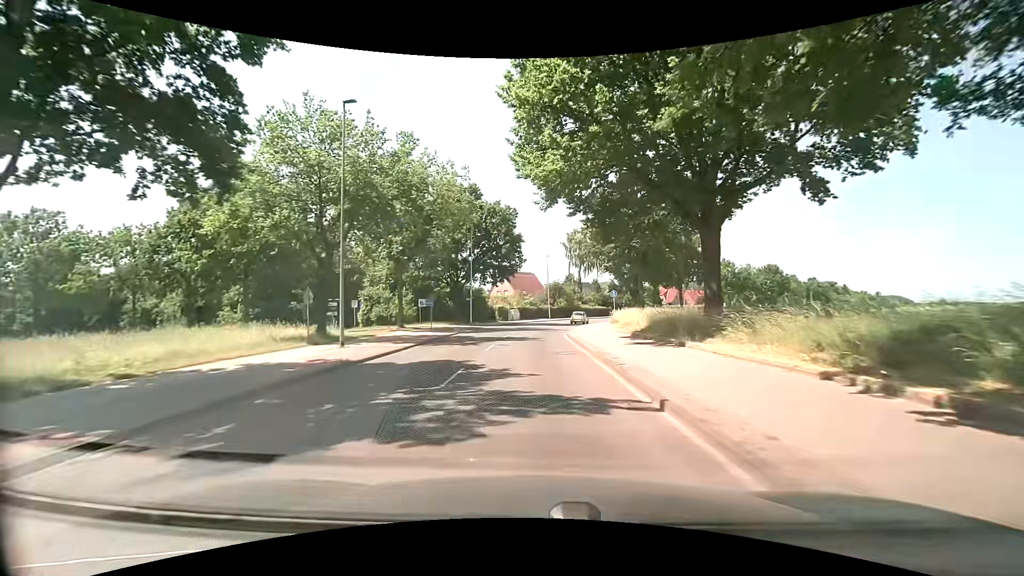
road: secondary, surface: asphalt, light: Day
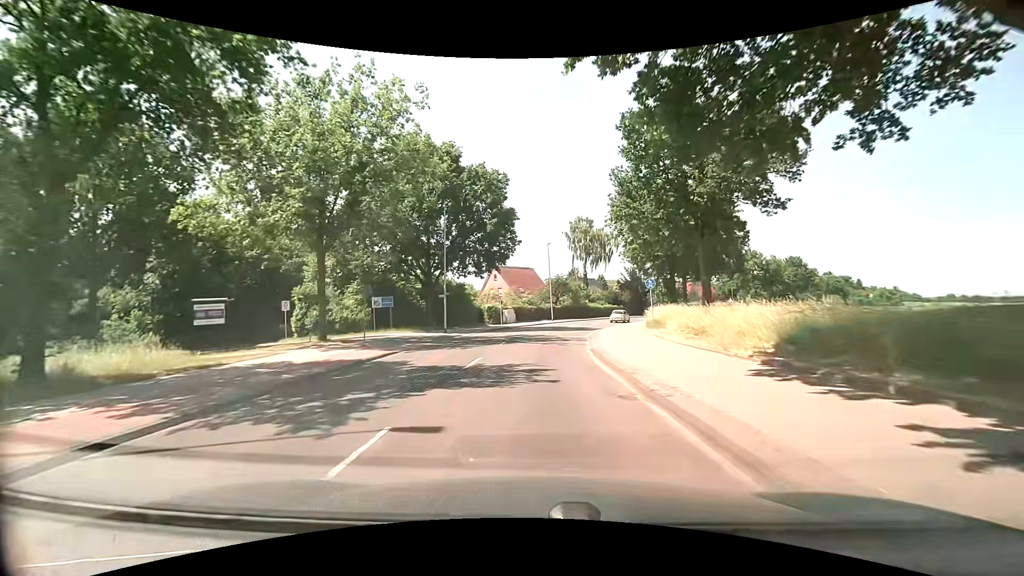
(0.0, +14.8) m; +1°
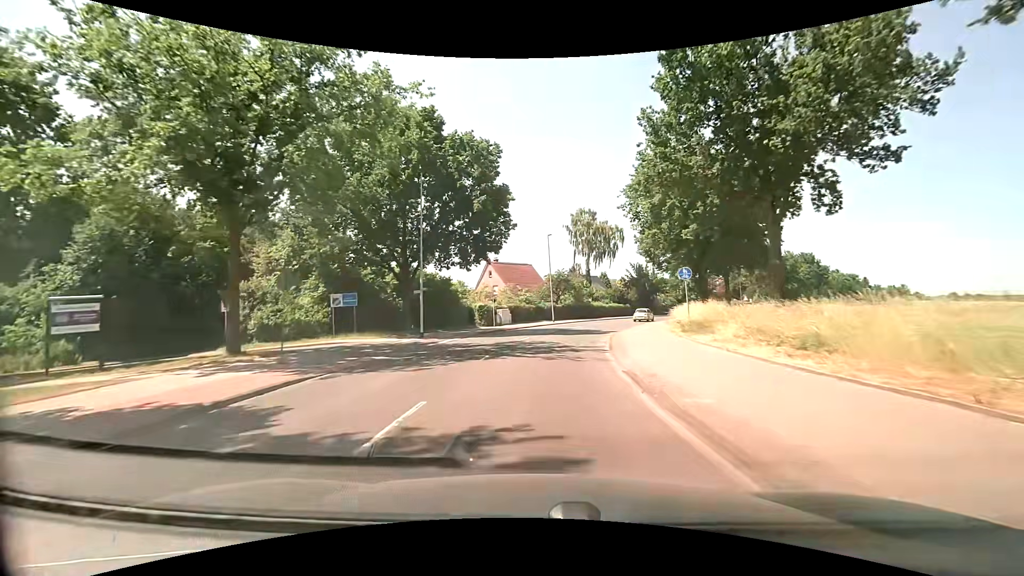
(-0.1, +7.4) m; -1°
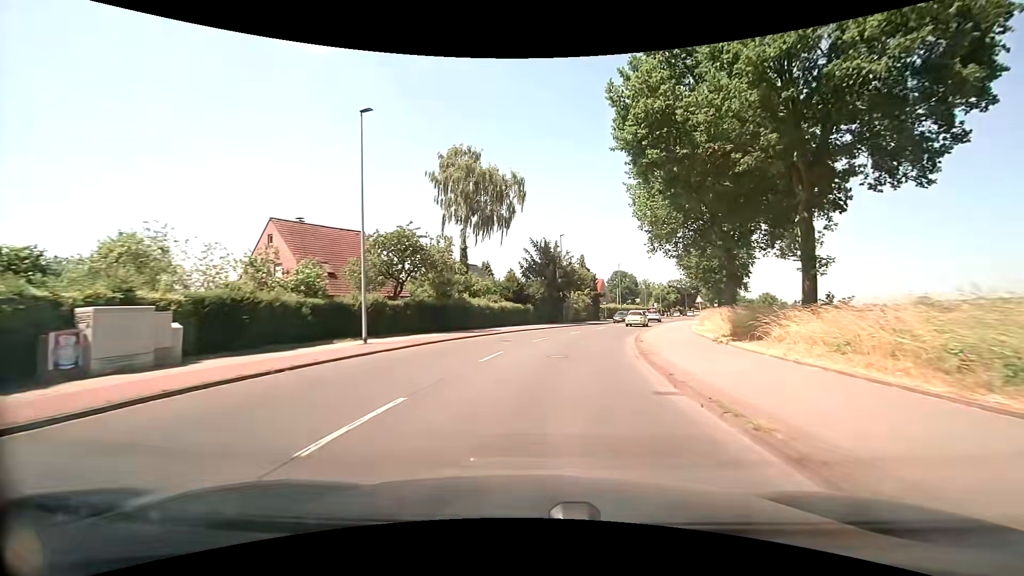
(+3.8, +36.8) m; +14°
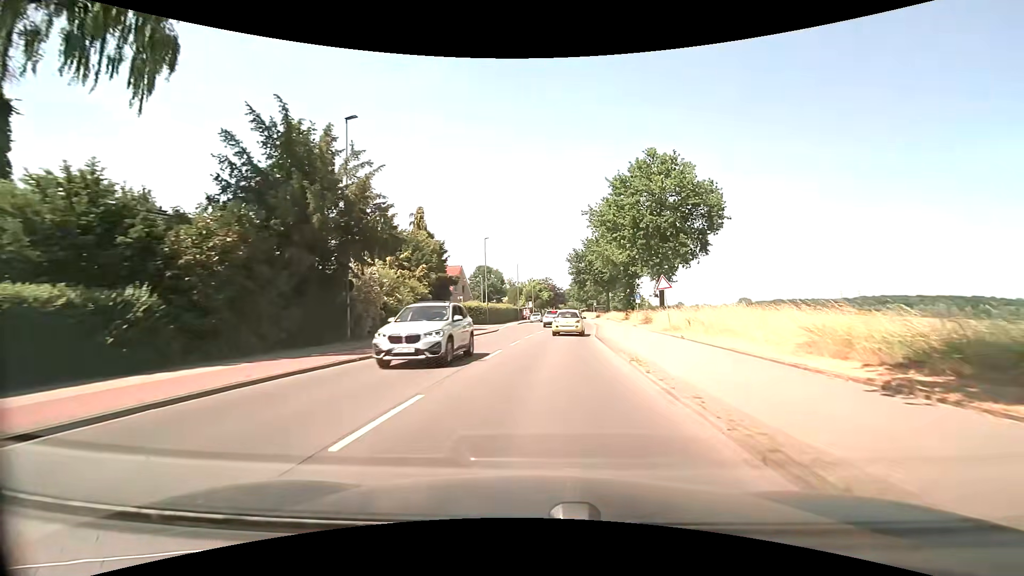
(+5.4, +34.9) m; +16°
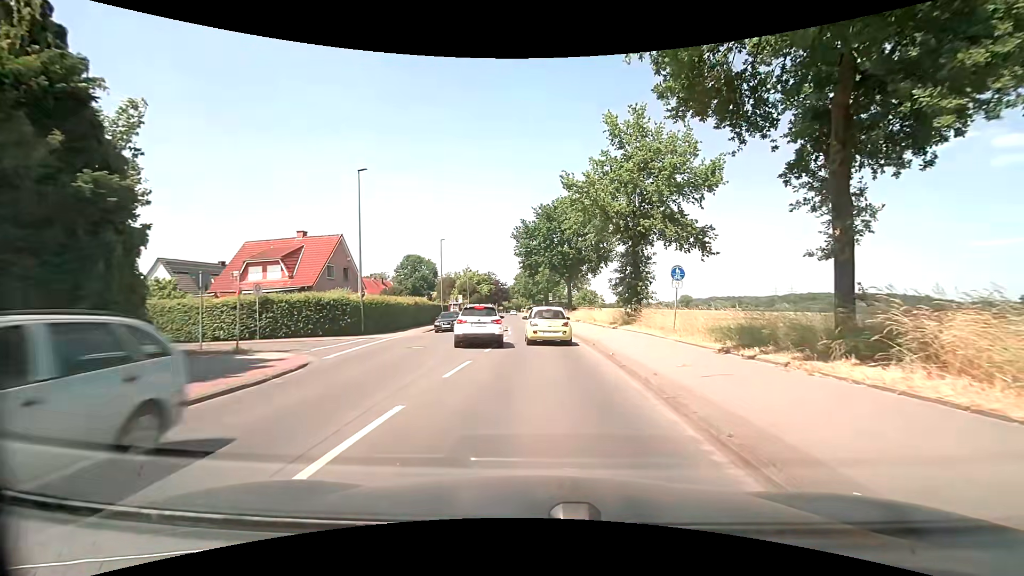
(+1.4, +27.6) m; +7°
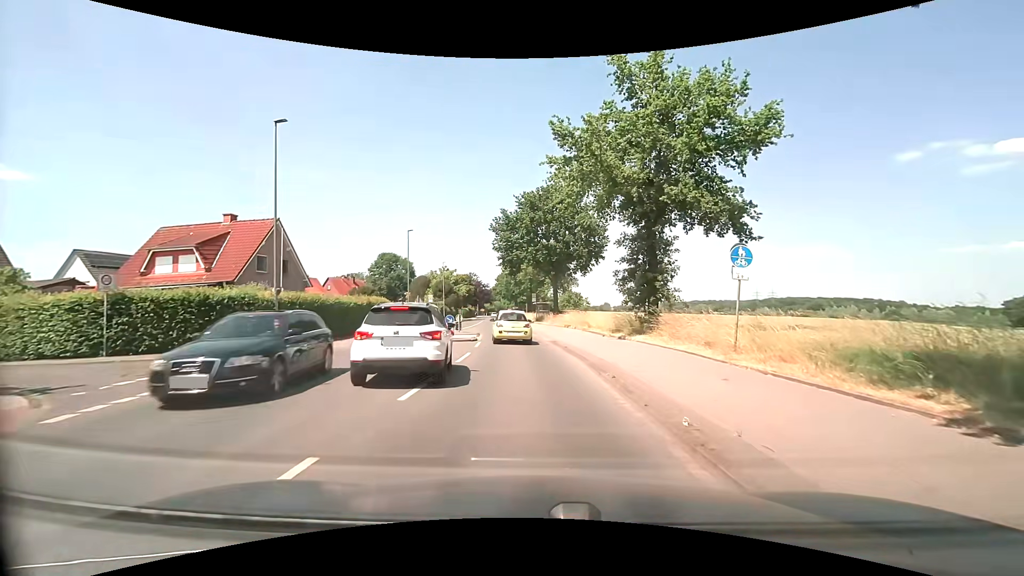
(+0.1, +8.0) m; +2°
(0, +10) (0, +20) (-1, +30) (-3, +40) (-4, +50) (-5, +60) (-6, +70) (-6, +80) (-7, +90) (-8, +100) m
